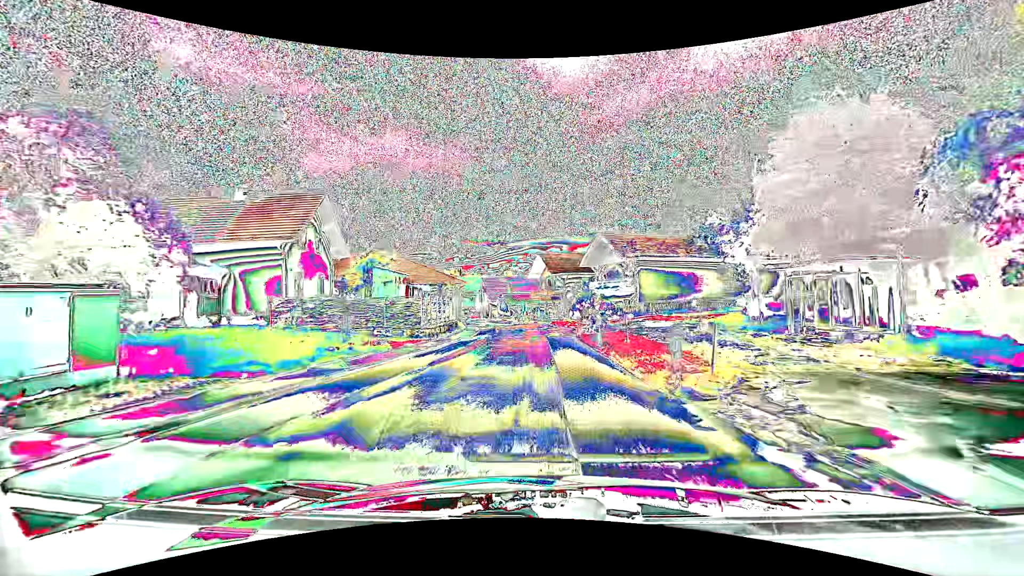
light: Day
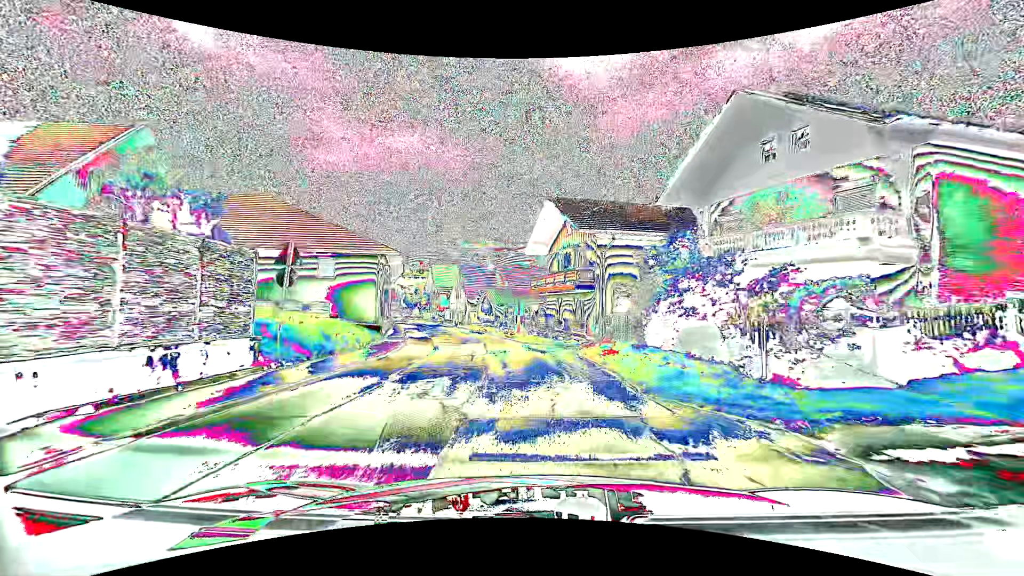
(-0.2, +30.2) m; -1°
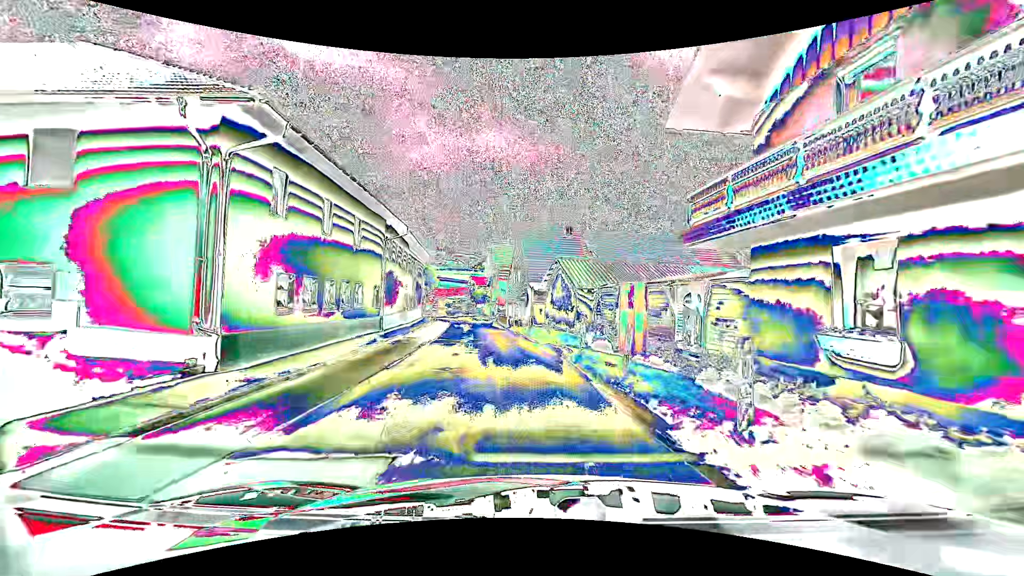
(-1.4, +22.6) m; -9°
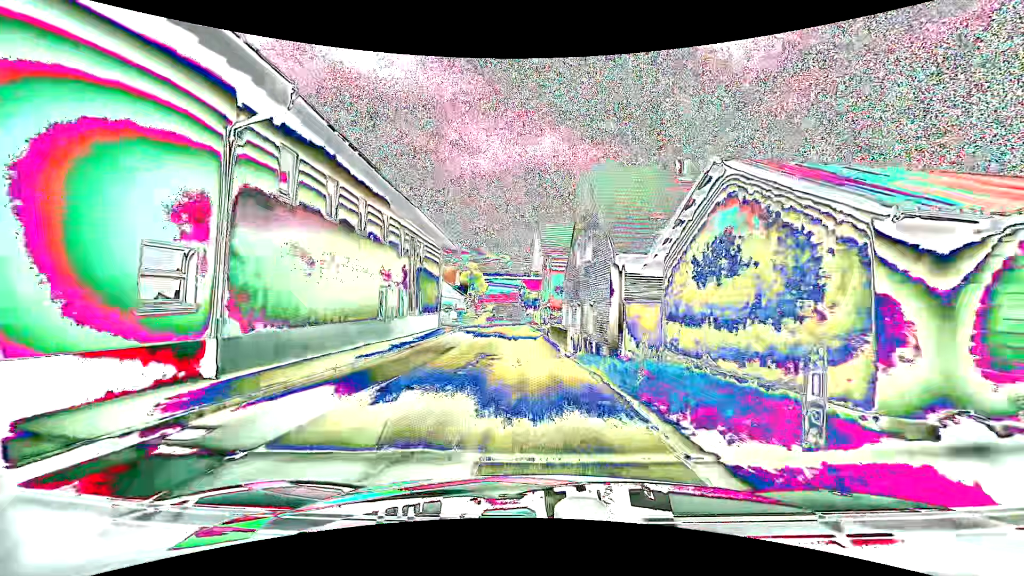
(-1.2, +17.2) m; -7°
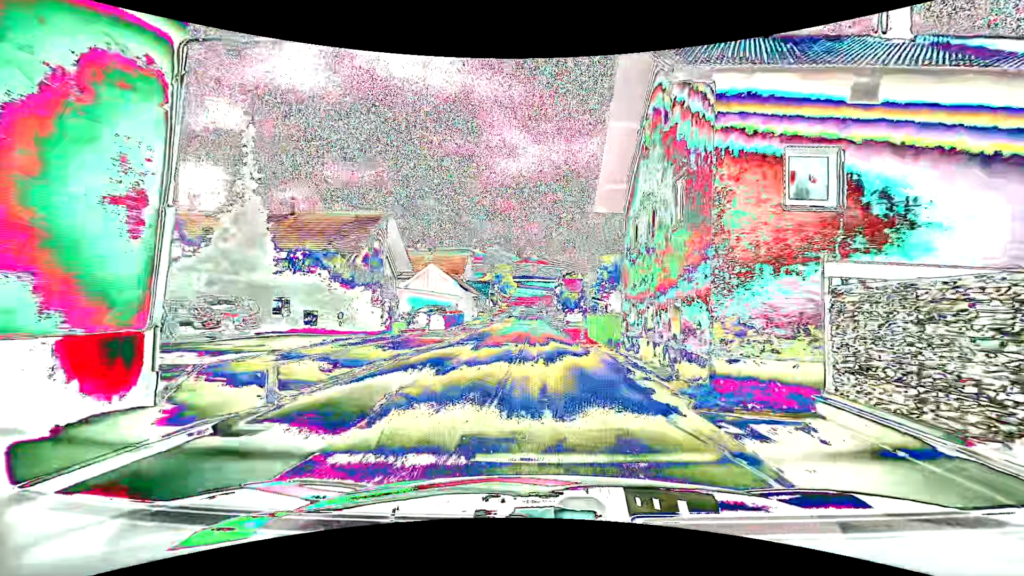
(-1.2, +29.1) m; -3°
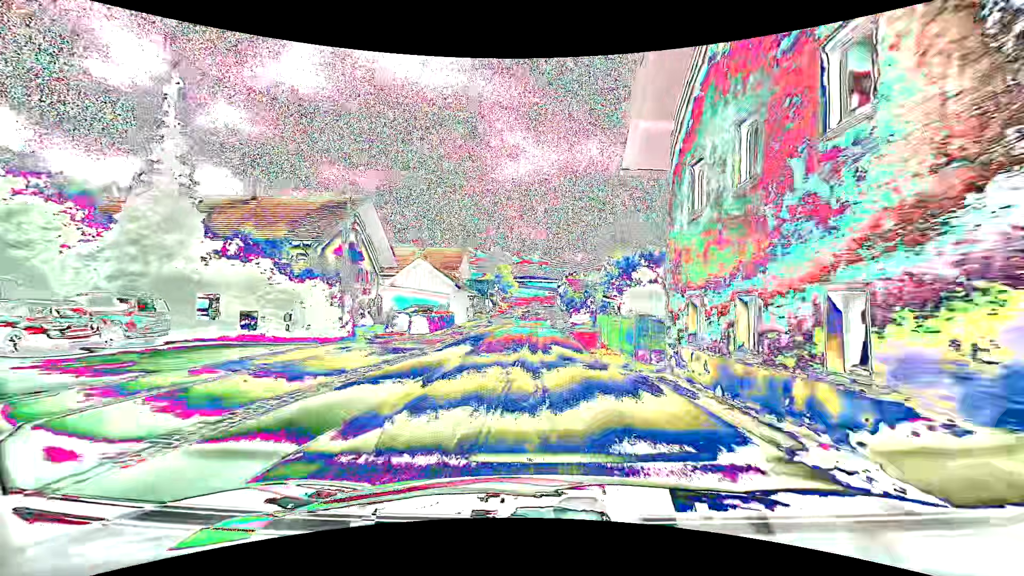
(0.0, +5.8) m; 0°
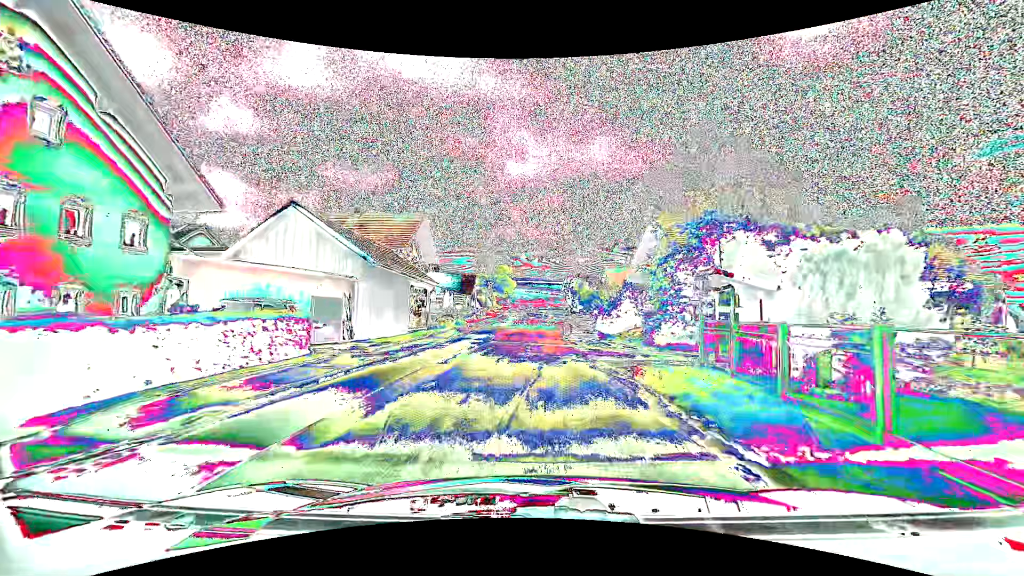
(0.0, +23.6) m; 0°
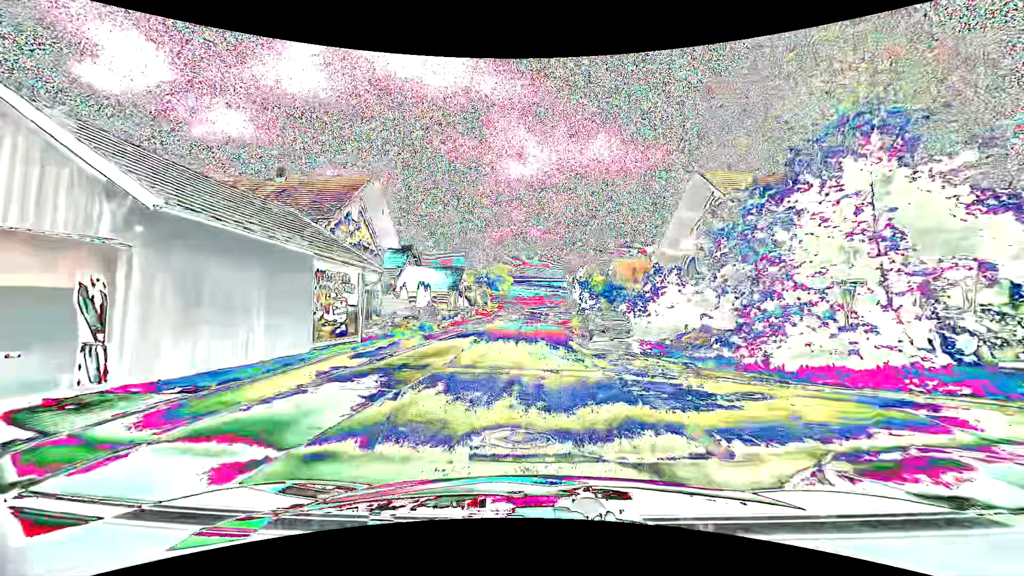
(0.0, +11.8) m; 0°
(0, +10) (0, +20) (0, +30) (0, +40) (0, +50) (-1, +60) (-1, +70) (-1, +80) (-1, +90) (0, +100) m
